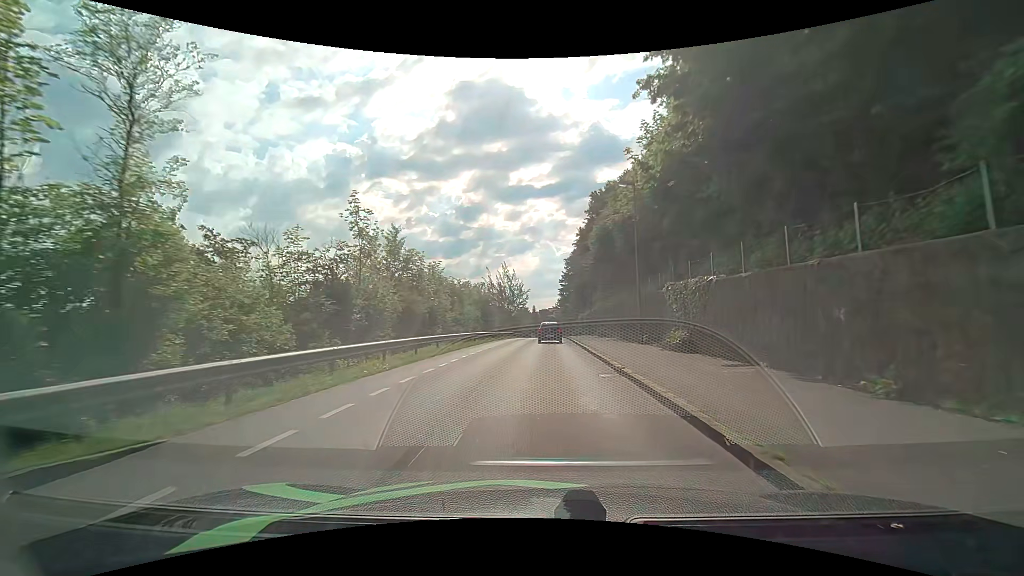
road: residential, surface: asphalt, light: Day
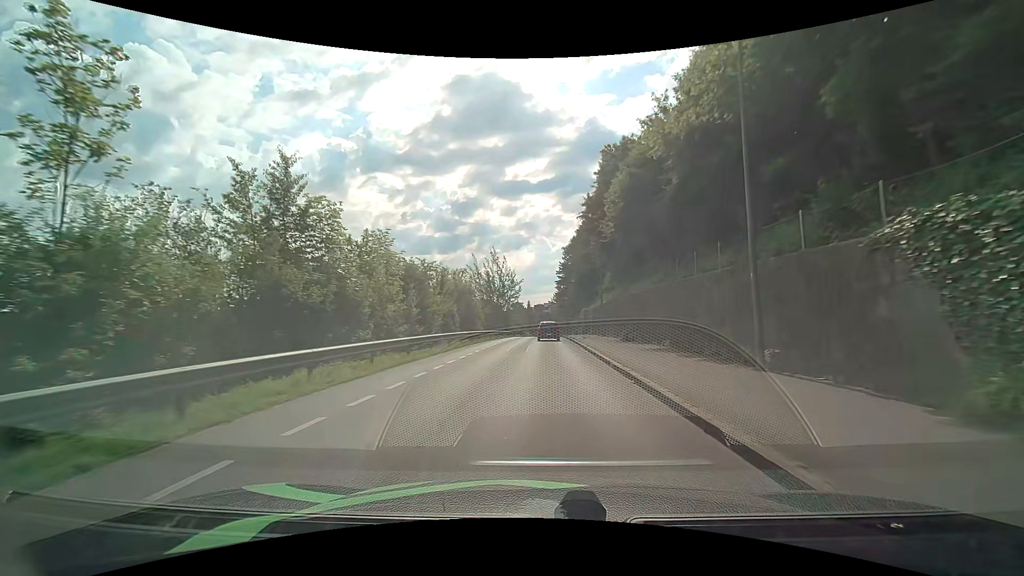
(+0.1, +13.2) m; +1°
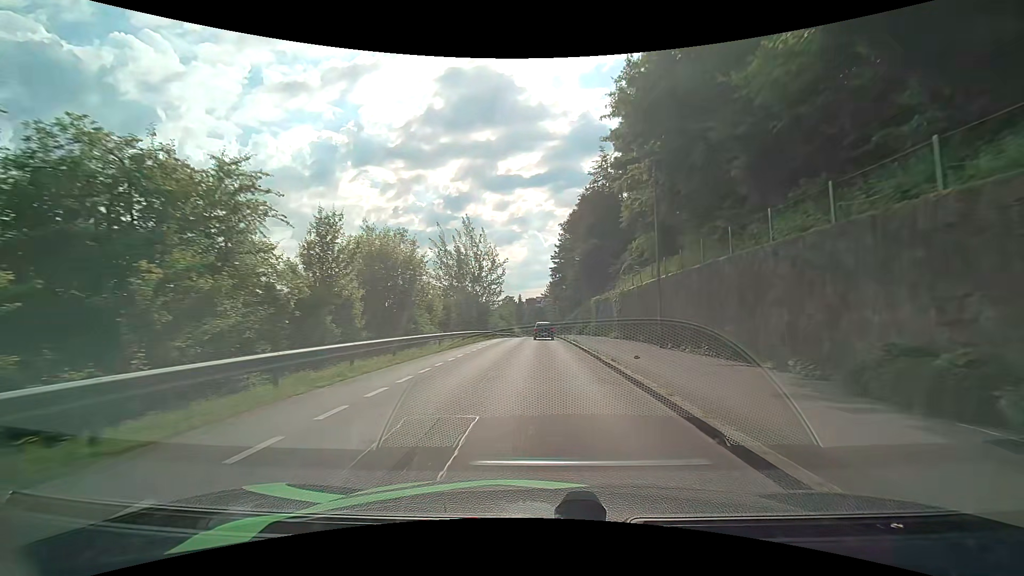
(0.0, +21.5) m; 0°
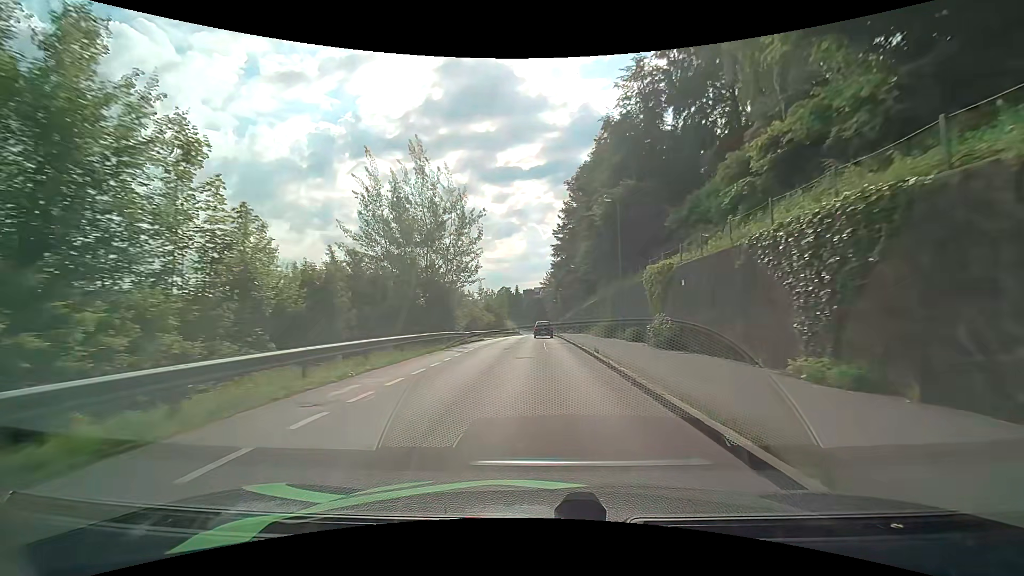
(0.0, +22.9) m; 0°
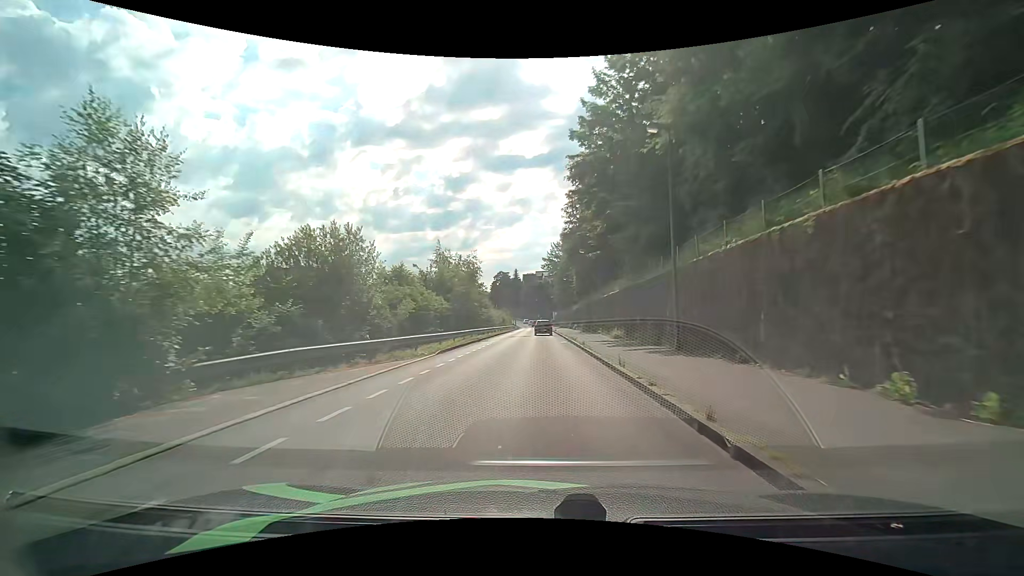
(0.0, +39.8) m; 0°
(0, +10) (0, +20) (0, +30) (0, +40) (0, +50) (0, +60) (0, +70) (0, +80) (0, +90) (0, +100) m
